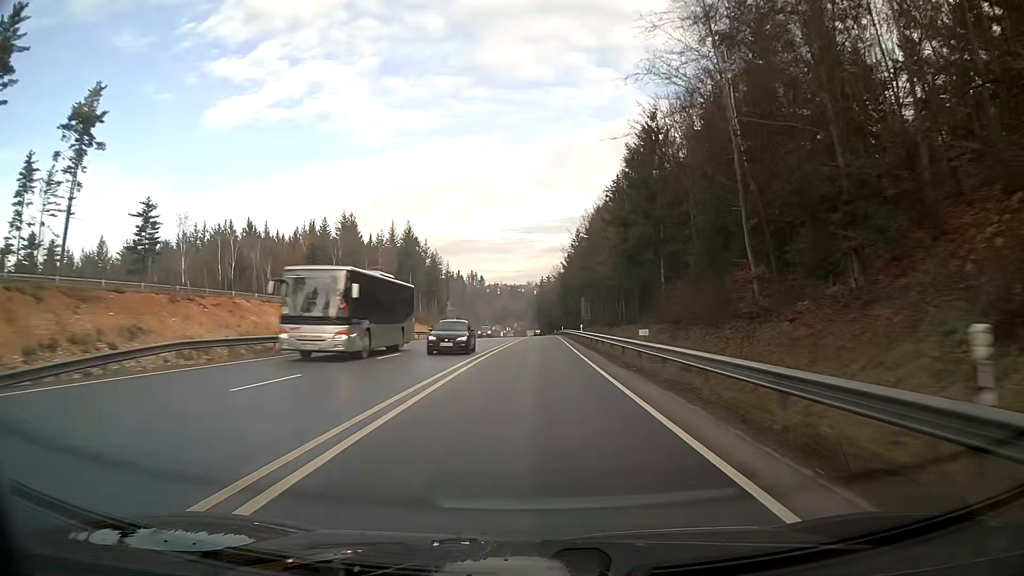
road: primary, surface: asphalt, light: Day
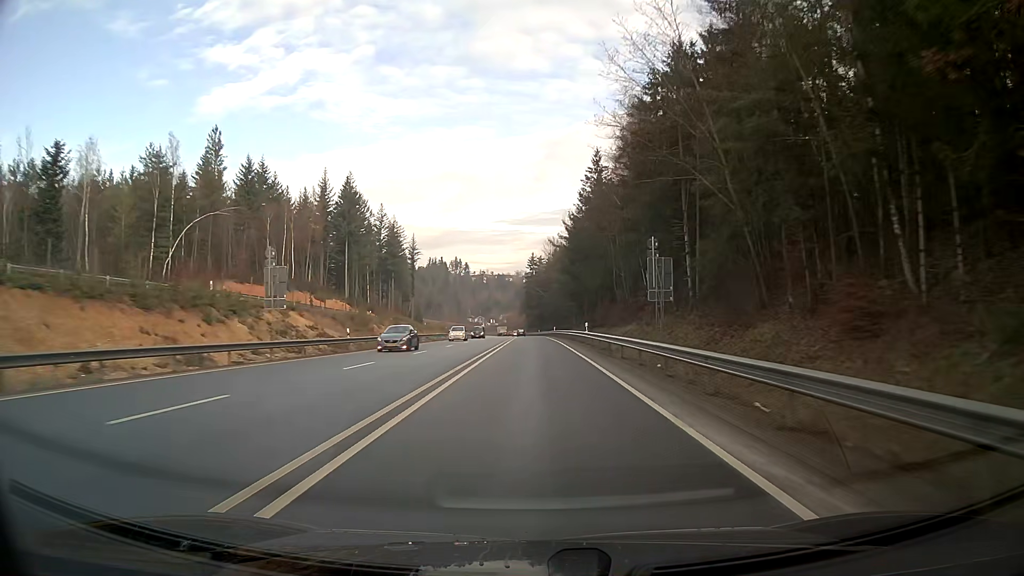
(+0.3, +64.5) m; +1°
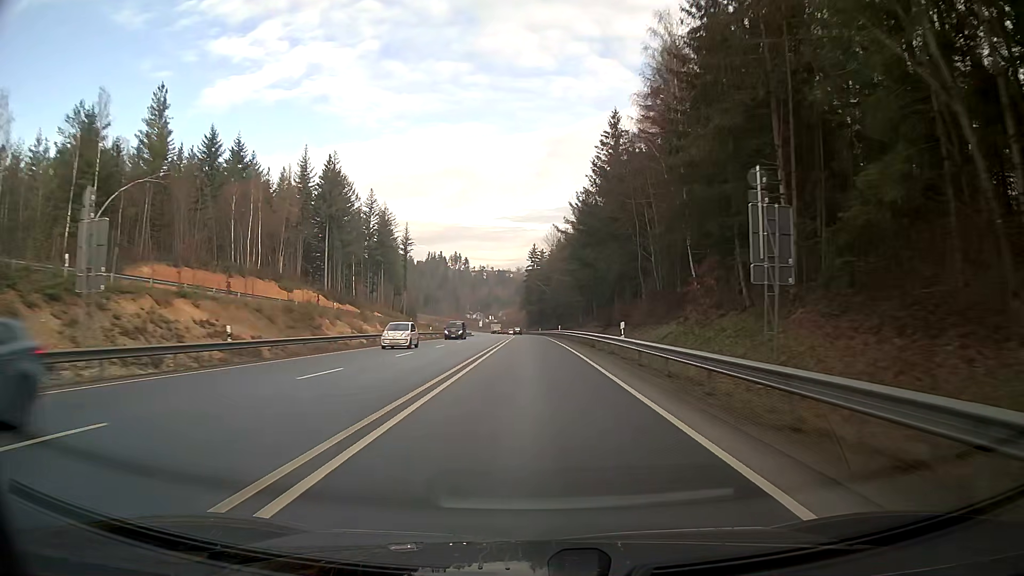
(0.0, +16.1) m; 0°
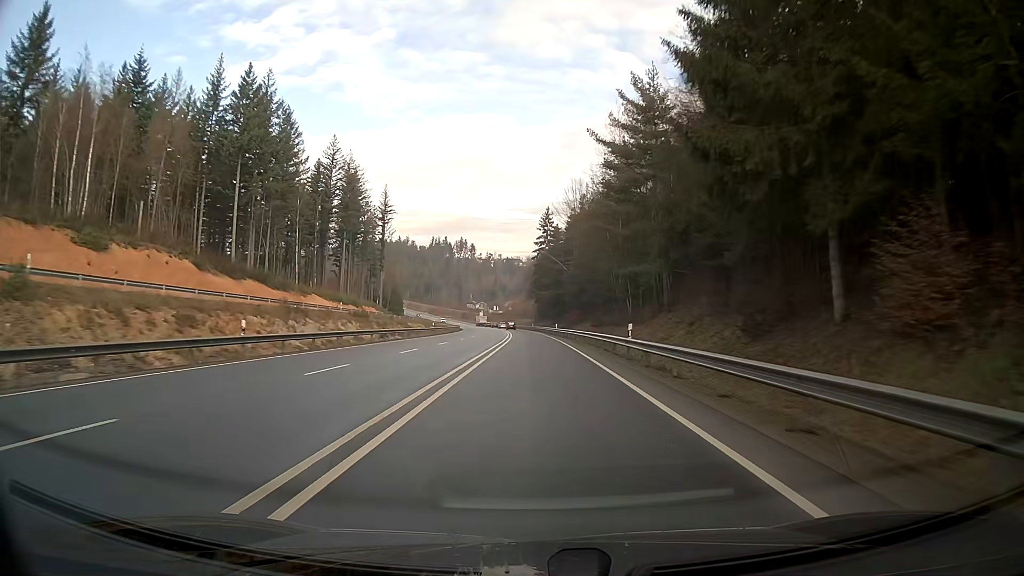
(-0.3, +48.3) m; -1°
